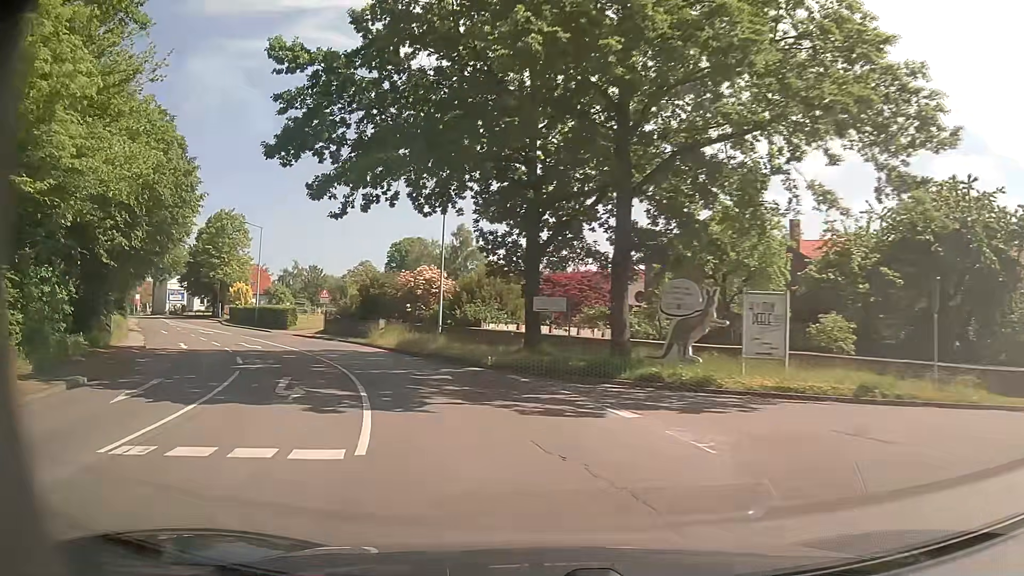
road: secondary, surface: asphalt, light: Day
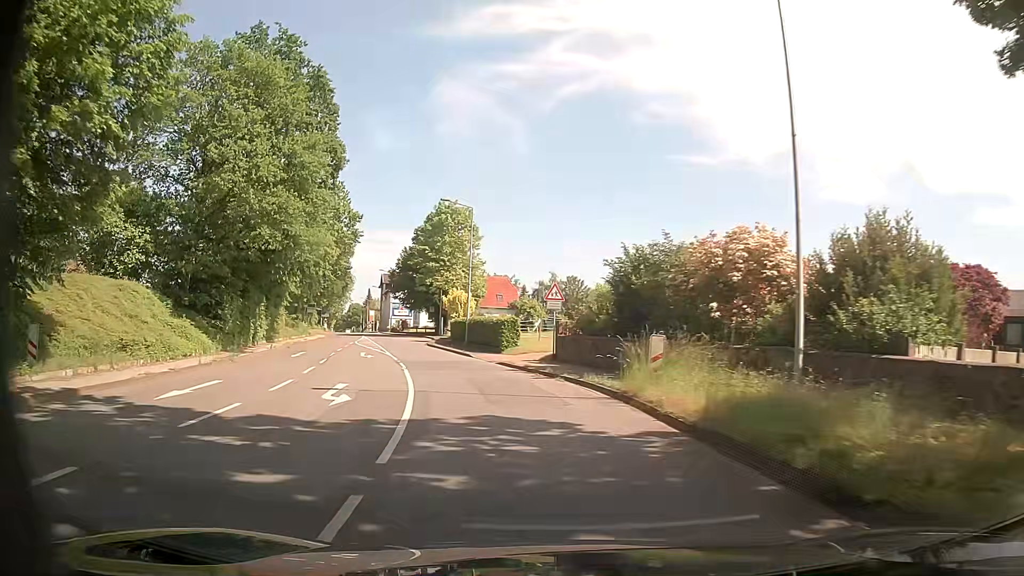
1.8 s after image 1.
(-4.5, +19.9) m; -23°
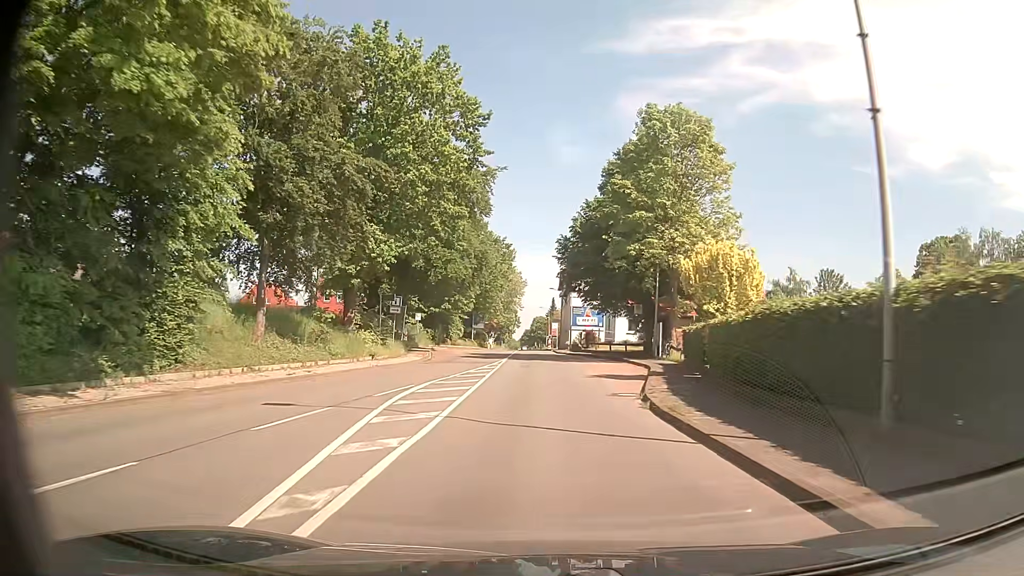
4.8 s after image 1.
(-6.9, +36.6) m; -17°
(0, +10) (0, +20) (0, +30) (0, +40) (-1, +50) (-1, +60) (-1, +70) (-1, +80) (-2, +90) (-2, +100) m
